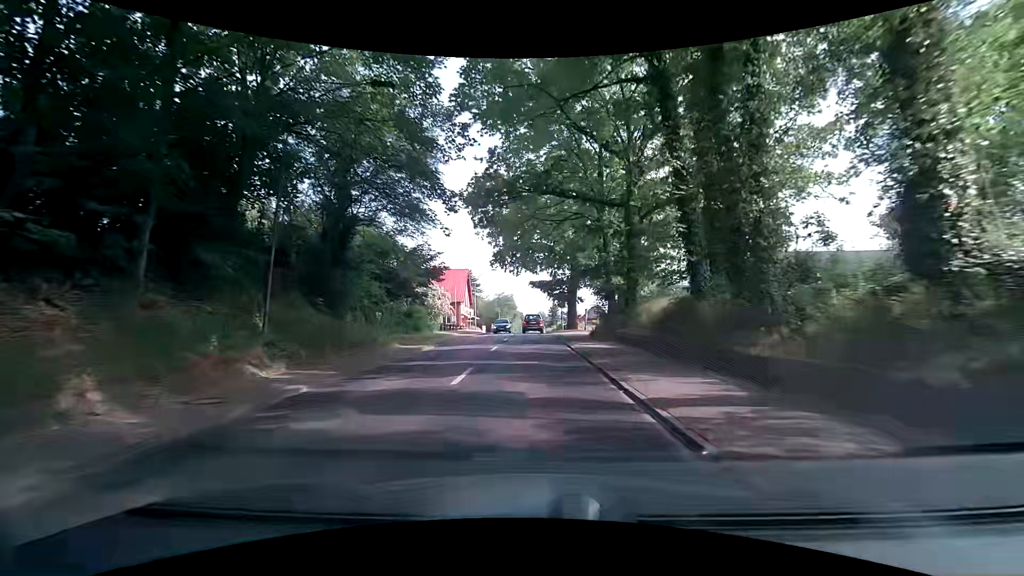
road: secondary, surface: asphalt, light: Day
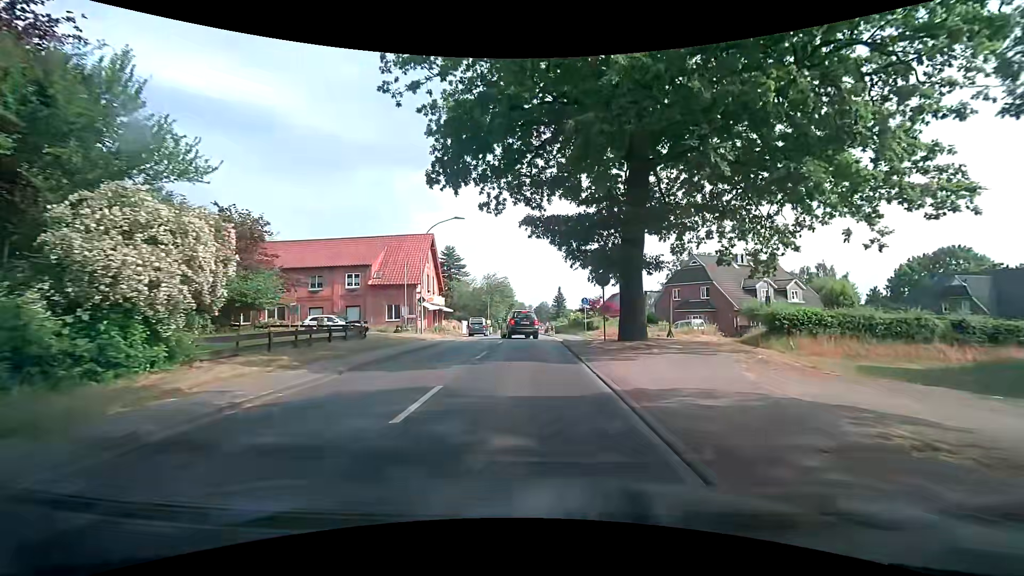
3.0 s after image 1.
(0.0, +30.0) m; 0°
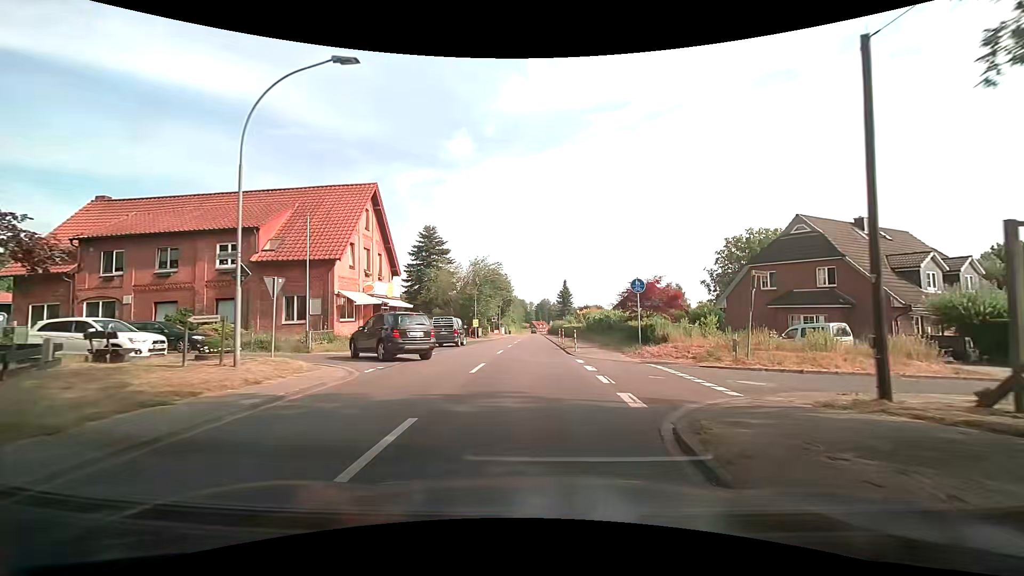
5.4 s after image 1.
(-0.2, +20.4) m; 0°
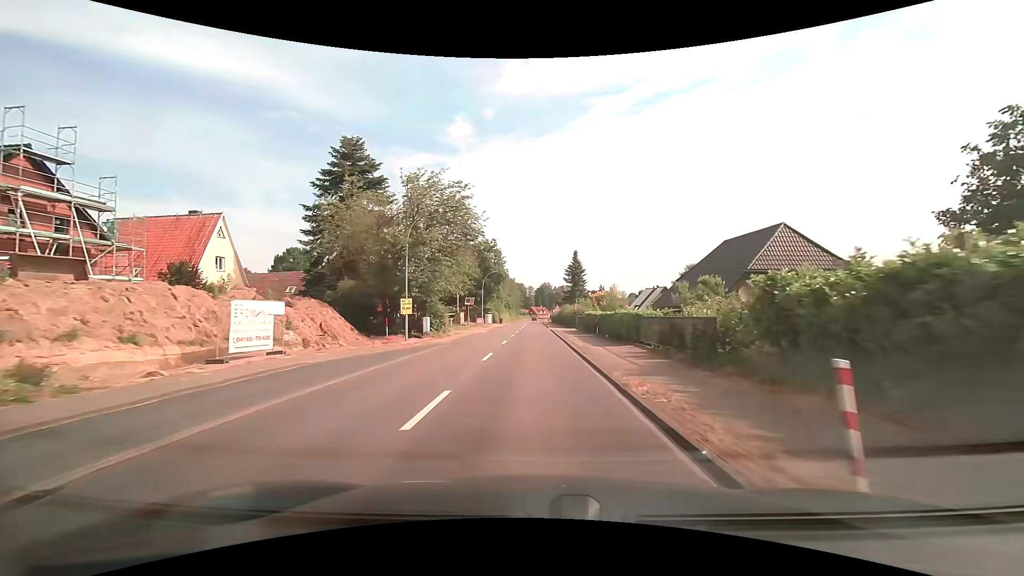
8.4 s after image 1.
(-0.1, +34.2) m; 0°
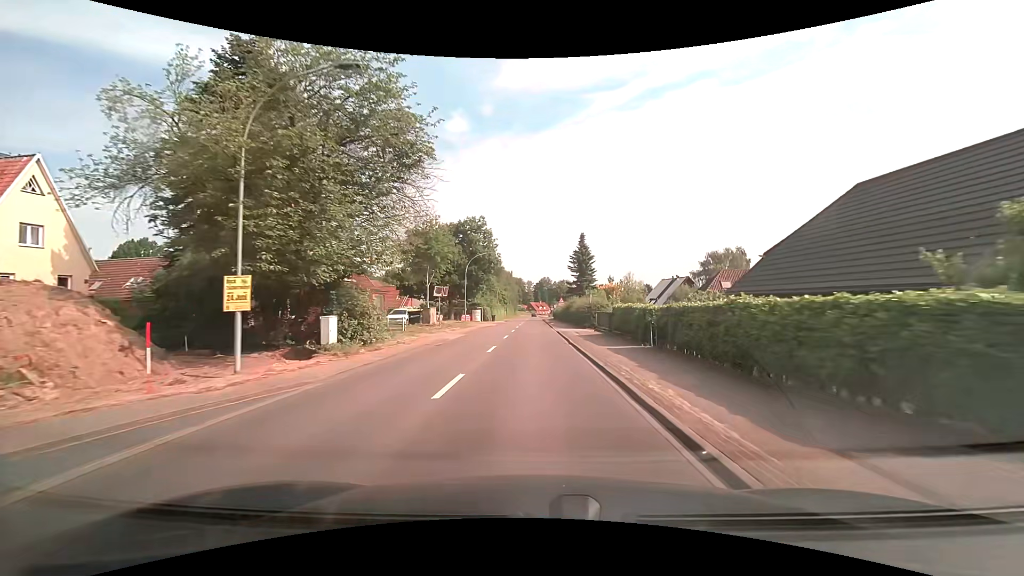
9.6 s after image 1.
(0.0, +16.2) m; 0°
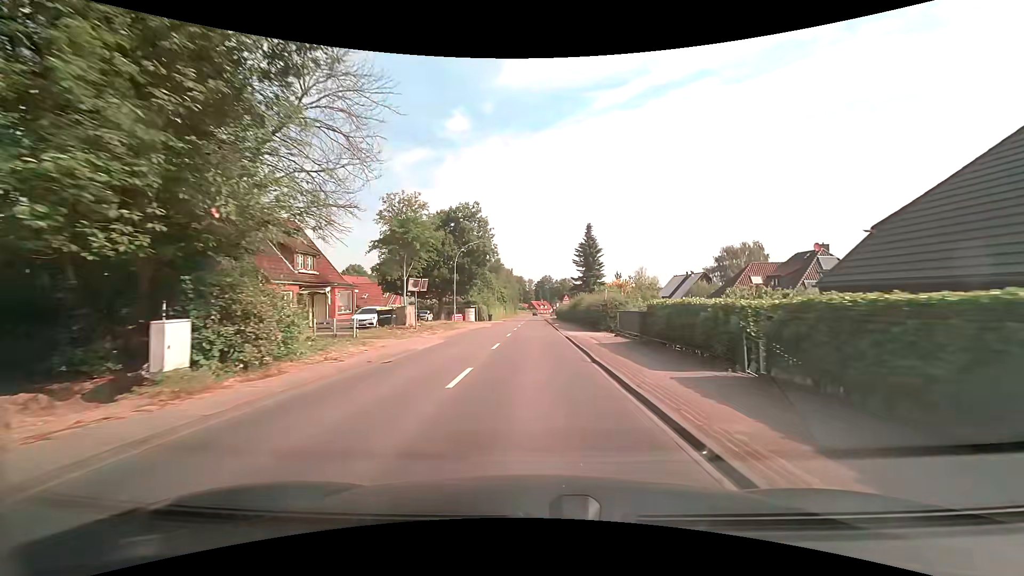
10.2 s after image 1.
(0.0, +8.0) m; 0°
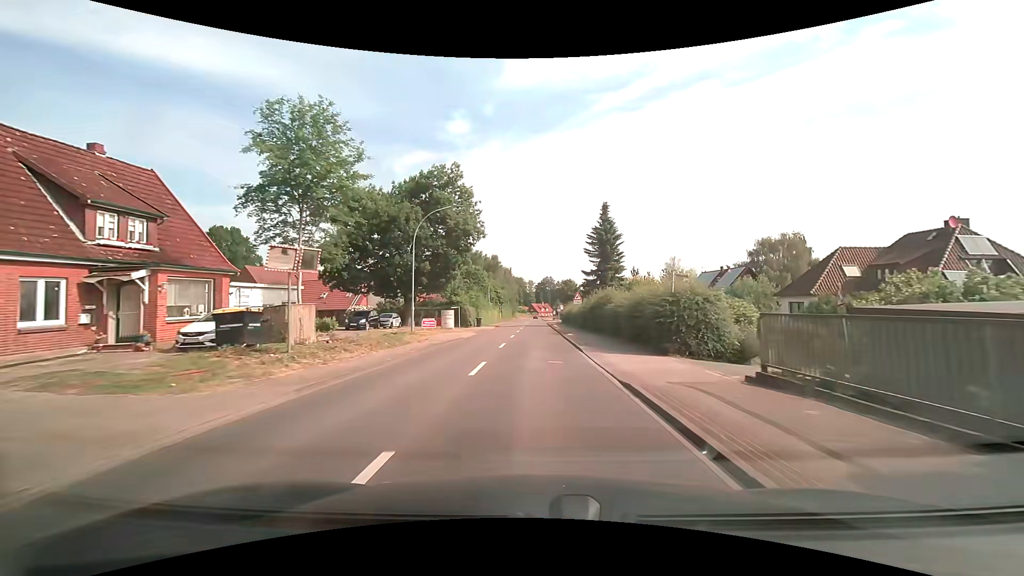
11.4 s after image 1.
(0.0, +15.9) m; 0°
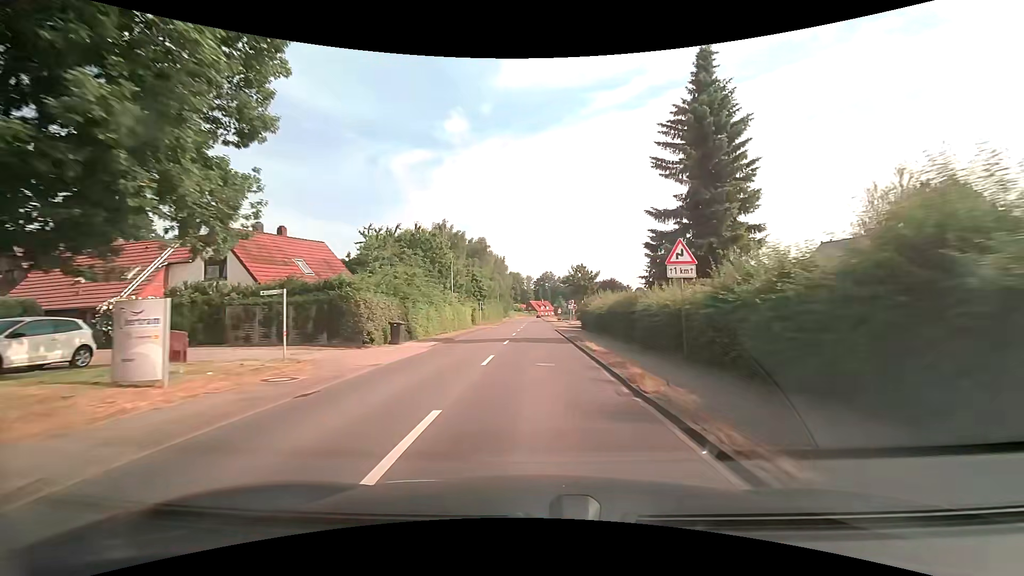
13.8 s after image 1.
(-0.1, +34.2) m; 0°
(0, +10) (0, +20) (0, +30) (0, +40) (0, +50) (0, +60) (0, +70) (0, +80) (0, +90) (0, +100) m
